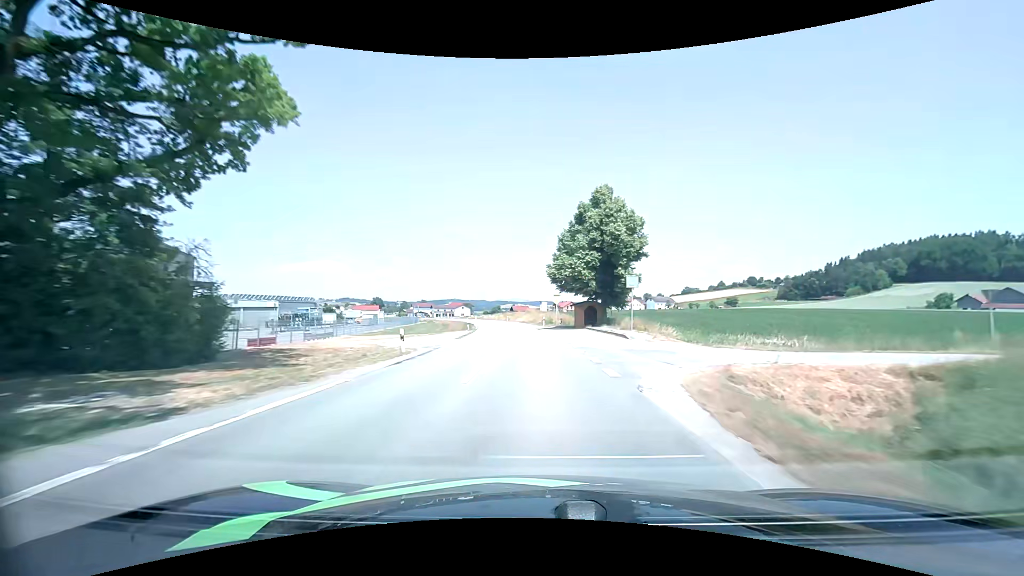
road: secondary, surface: asphalt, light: Day
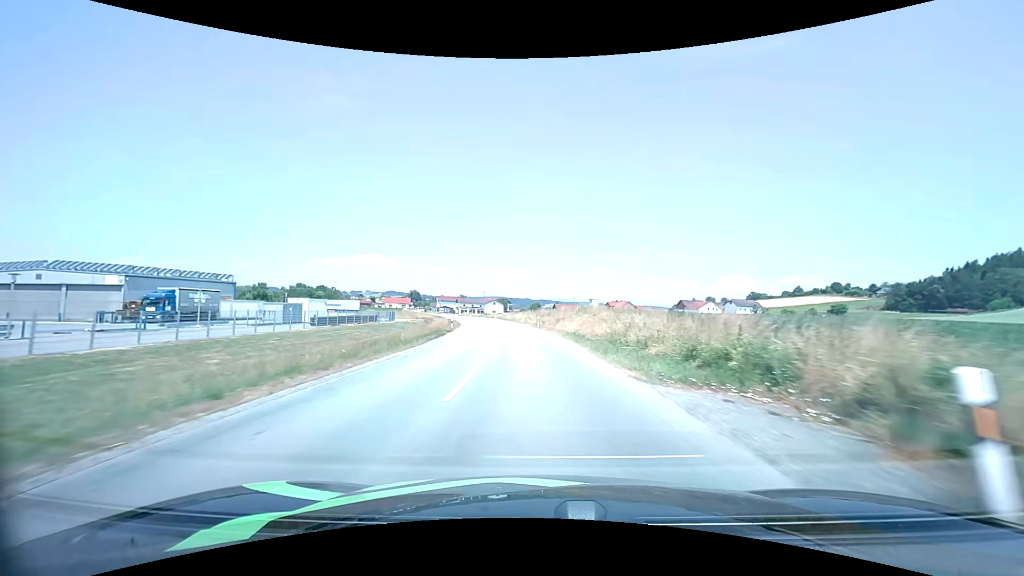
(-1.9, +50.5) m; -5°
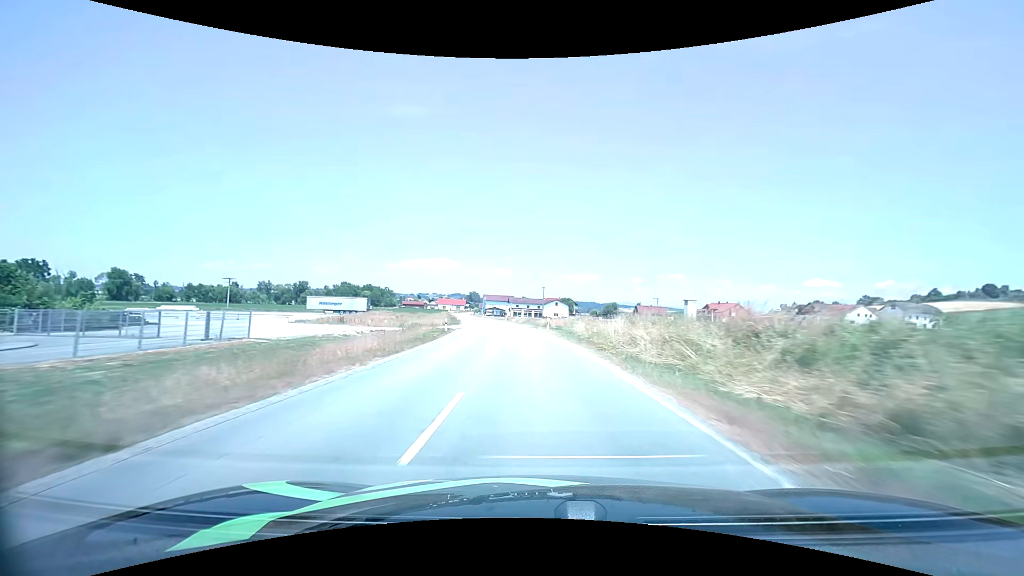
(-3.5, +51.1) m; -8°
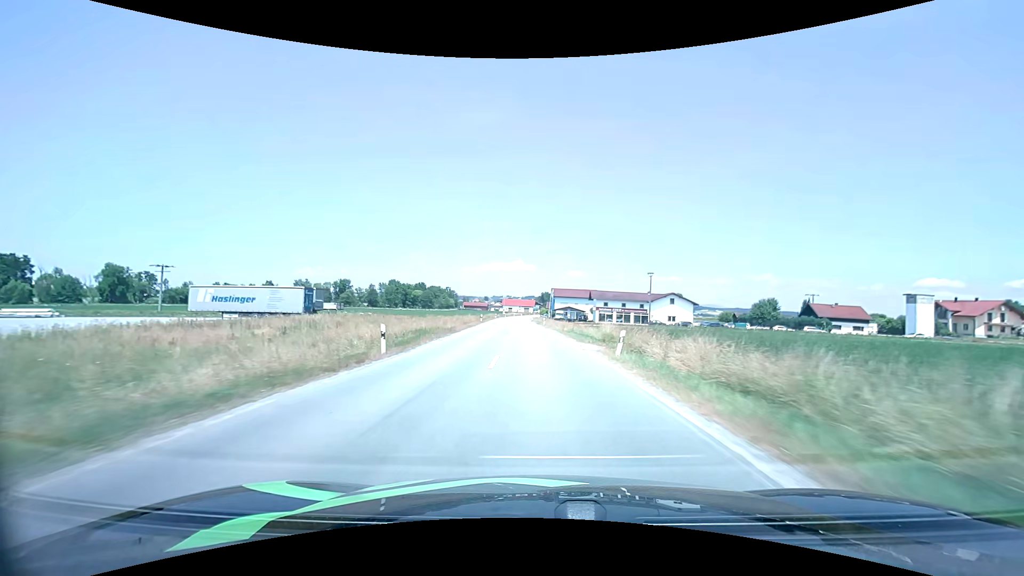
(-5.2, +64.3) m; -8°
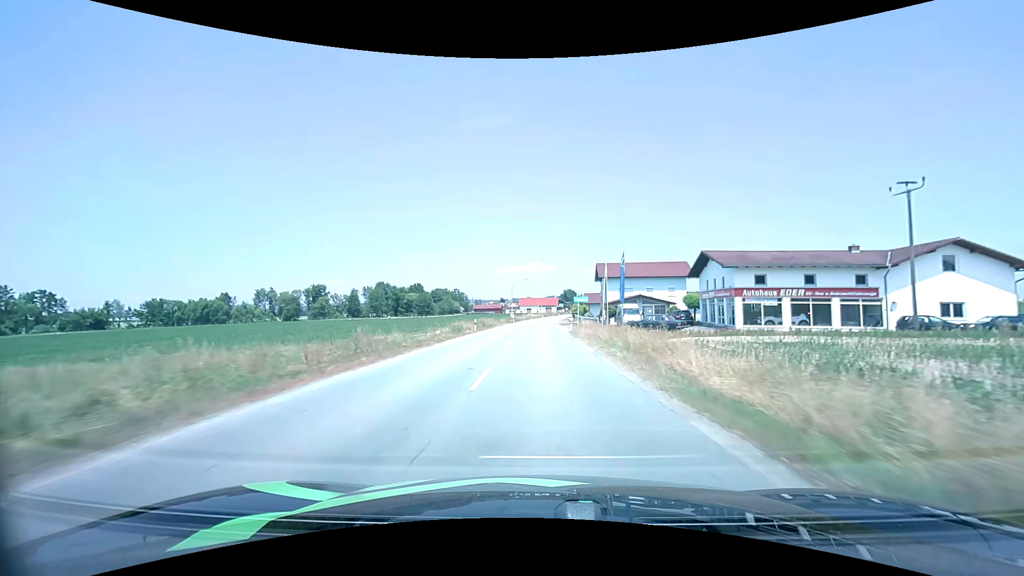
(-2.1, +63.2) m; -2°
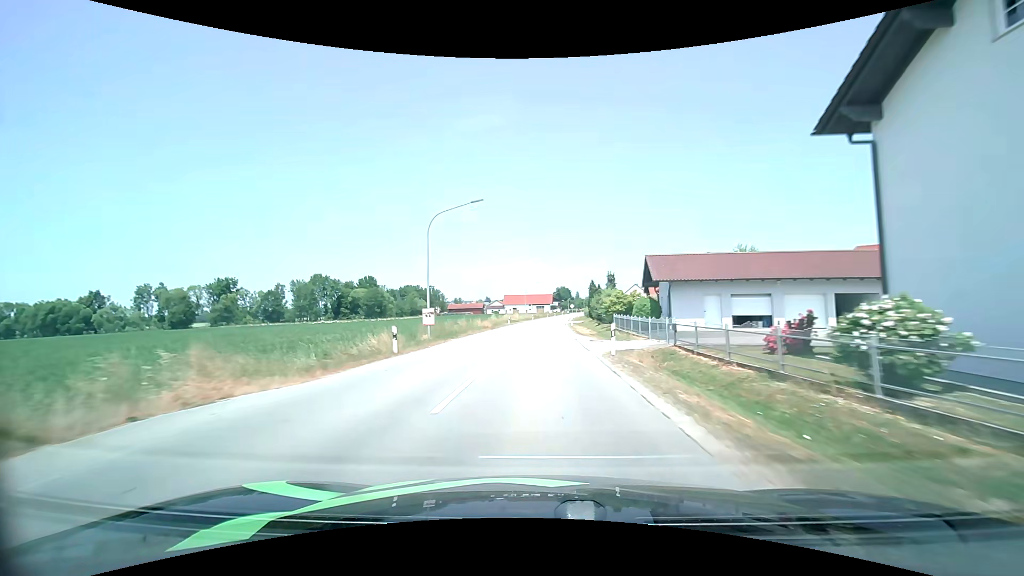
(+0.6, +62.1) m; +1°
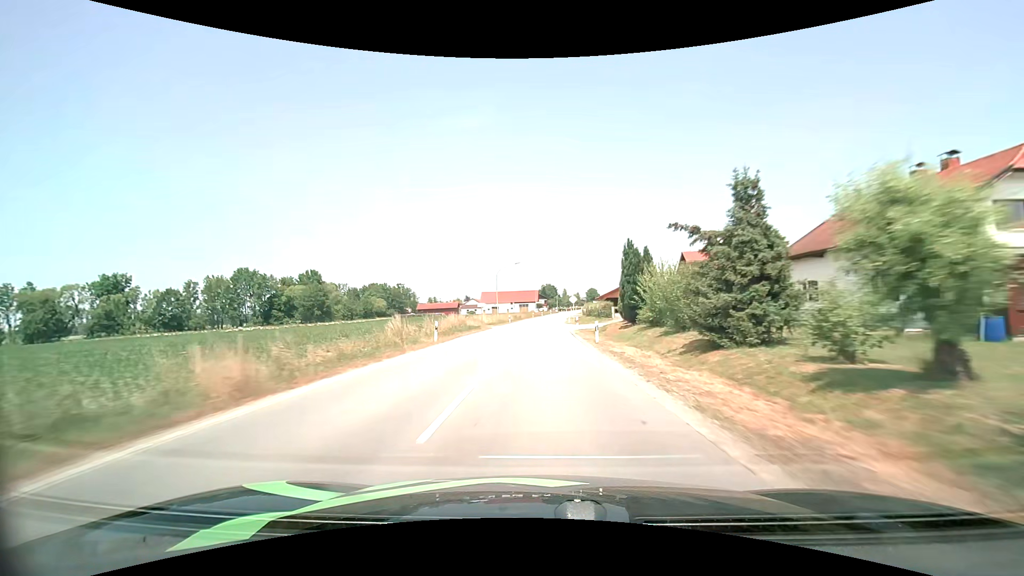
(+0.5, +37.2) m; +2°
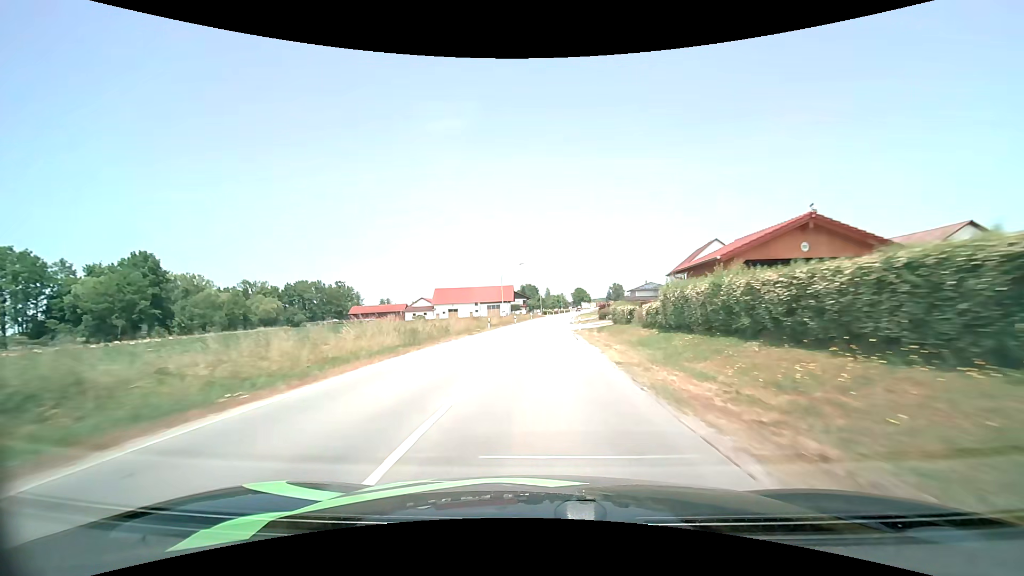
(+1.5, +61.6) m; +2°
(0, +10) (0, +20) (0, +30) (+1, +40) (+1, +50) (+2, +60) (+2, +70) (+3, +80) (+4, +90) (+5, +100) m
